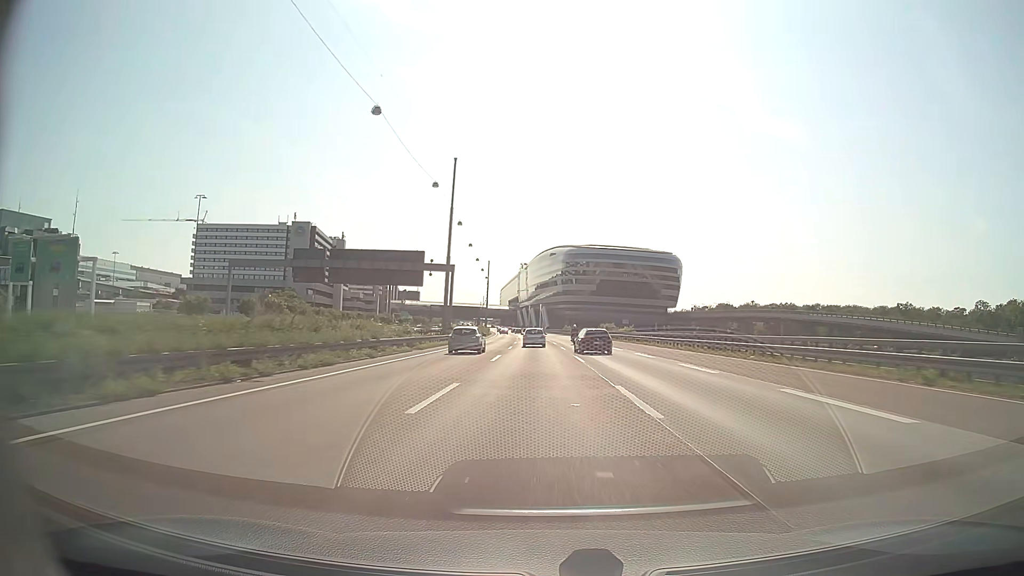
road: motorway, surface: asphalt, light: Day
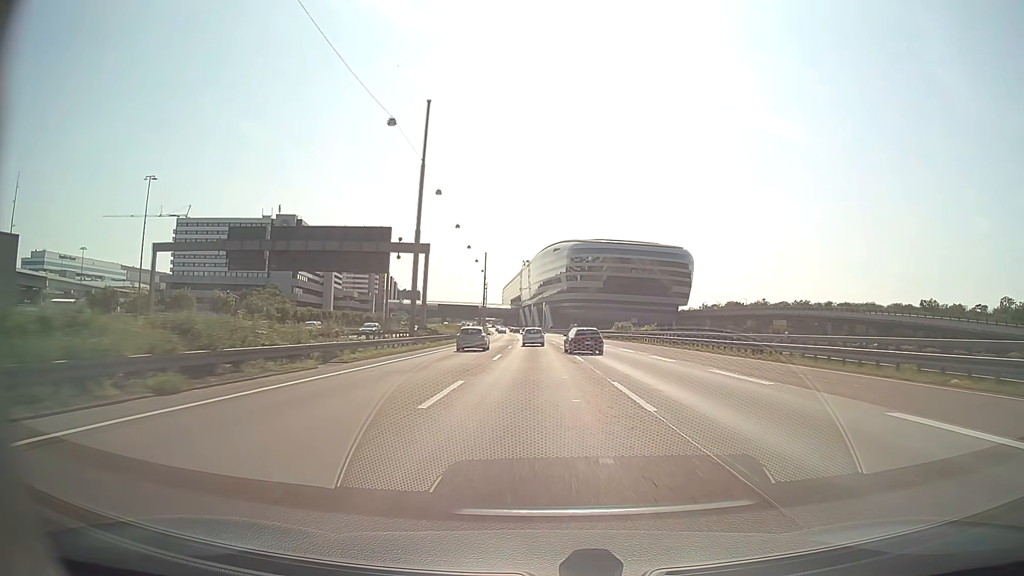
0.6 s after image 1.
(0.0, +17.3) m; 0°
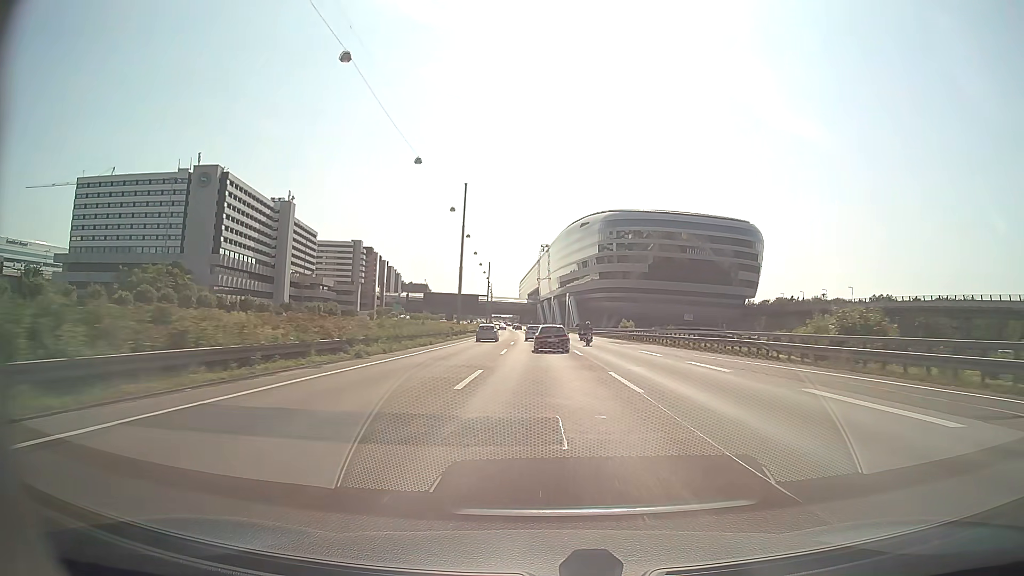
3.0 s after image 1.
(-1.0, +68.7) m; -2°
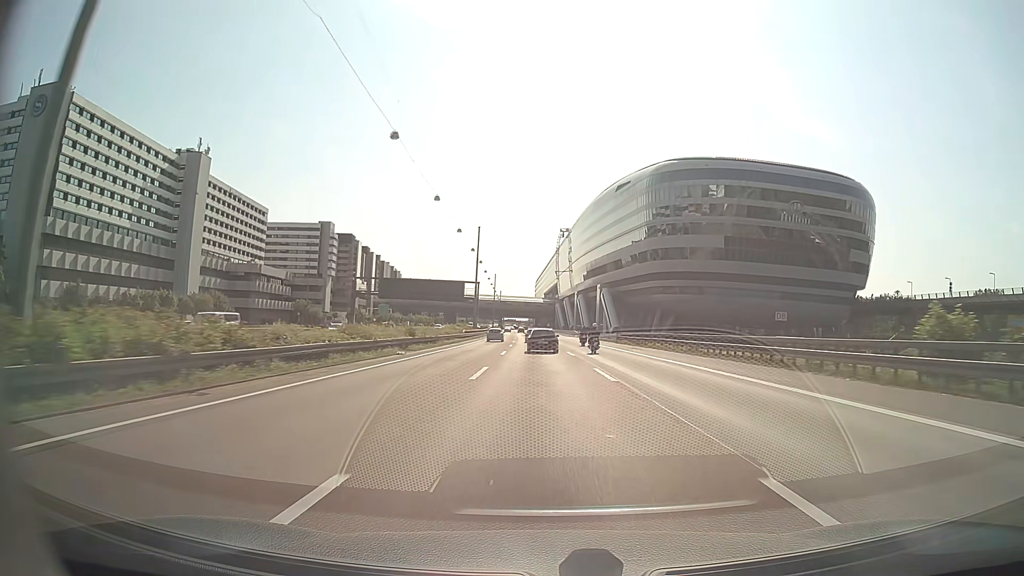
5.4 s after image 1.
(-0.8, +67.9) m; -1°
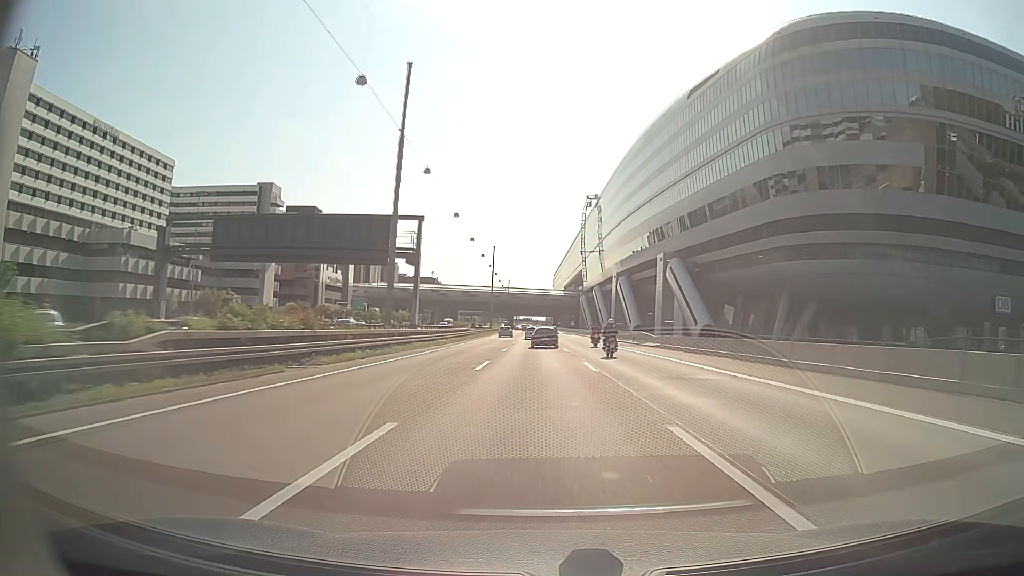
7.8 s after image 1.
(-0.9, +68.6) m; -1°
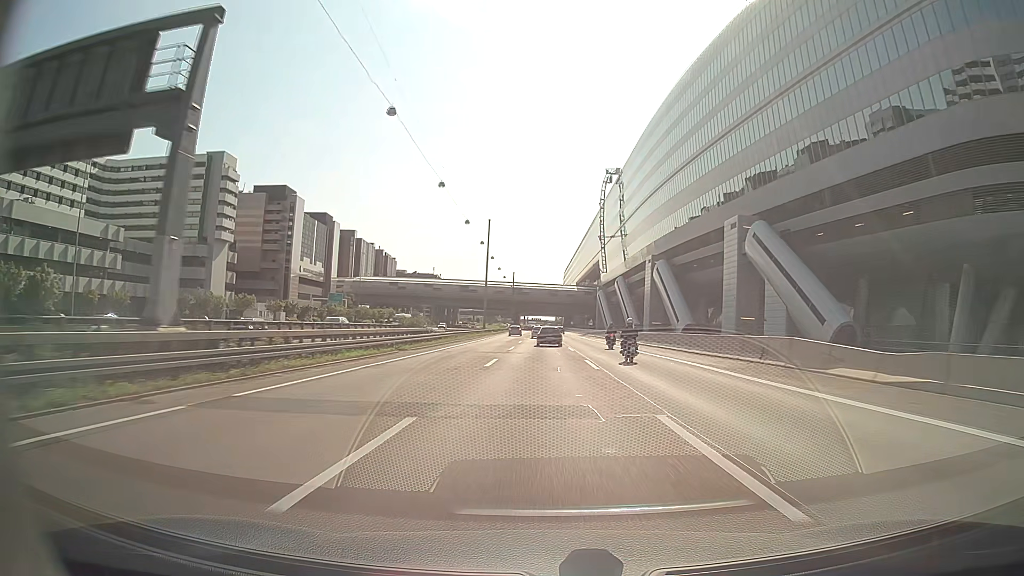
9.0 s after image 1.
(-0.3, +34.6) m; -1°
